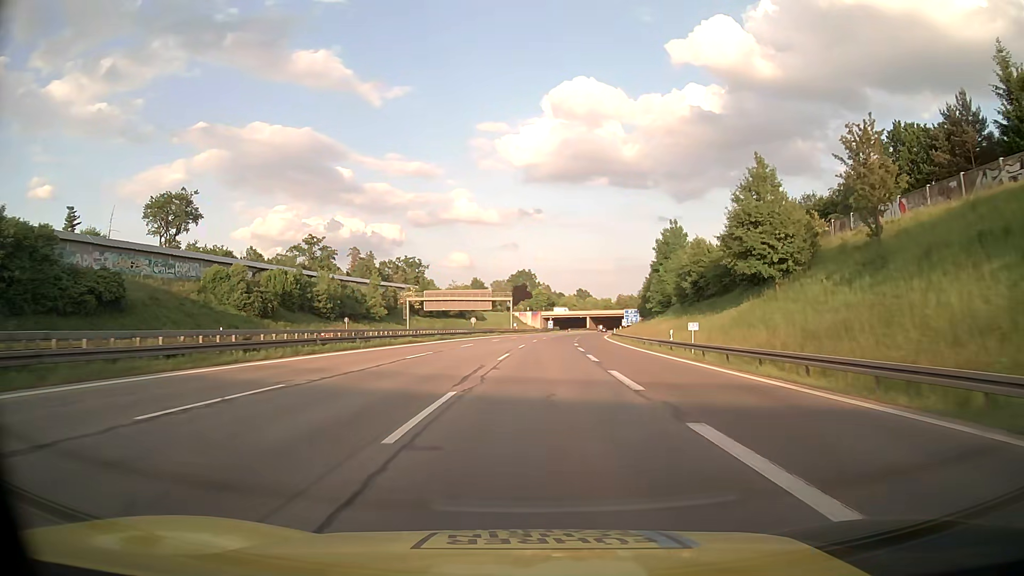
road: motorway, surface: asphalt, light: Day
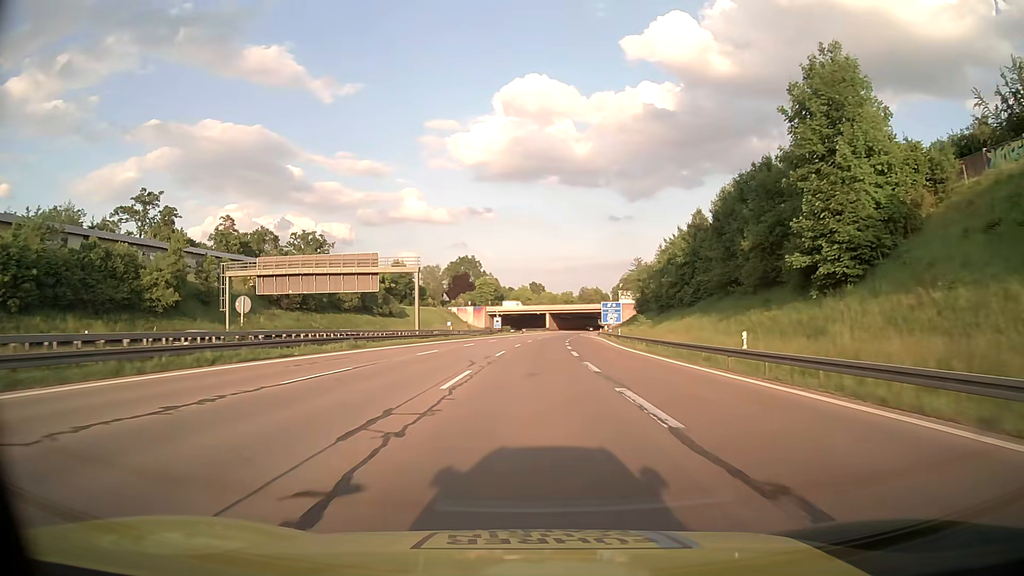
(+2.6, +66.3) m; +4°
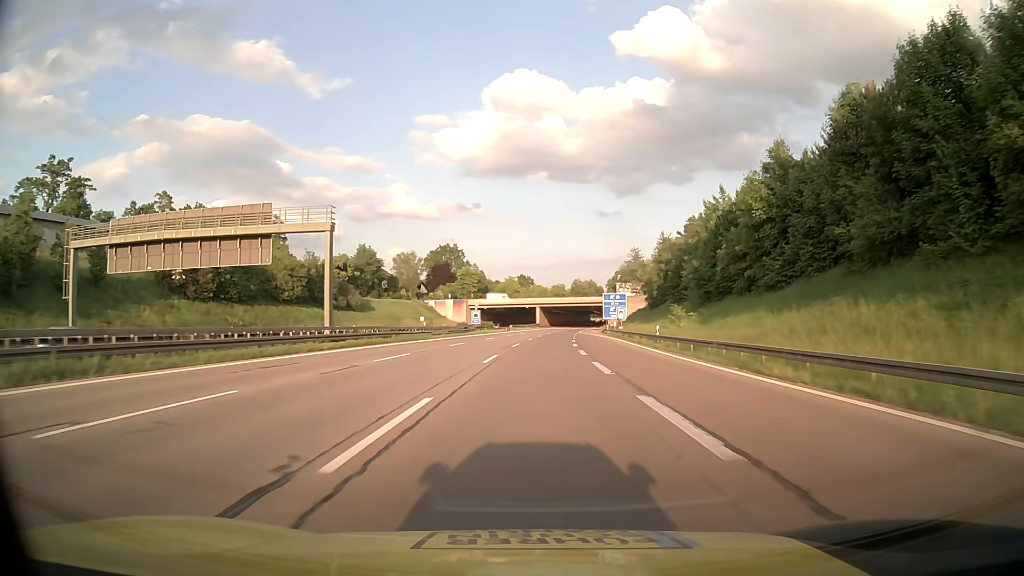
(+0.2, +26.5) m; +1°
(0, +10) (0, +20) (0, +30) (+1, +40) (+1, +50) (+2, +60) (+2, +70) (+3, +80) (+4, +90) (+5, +100) m
